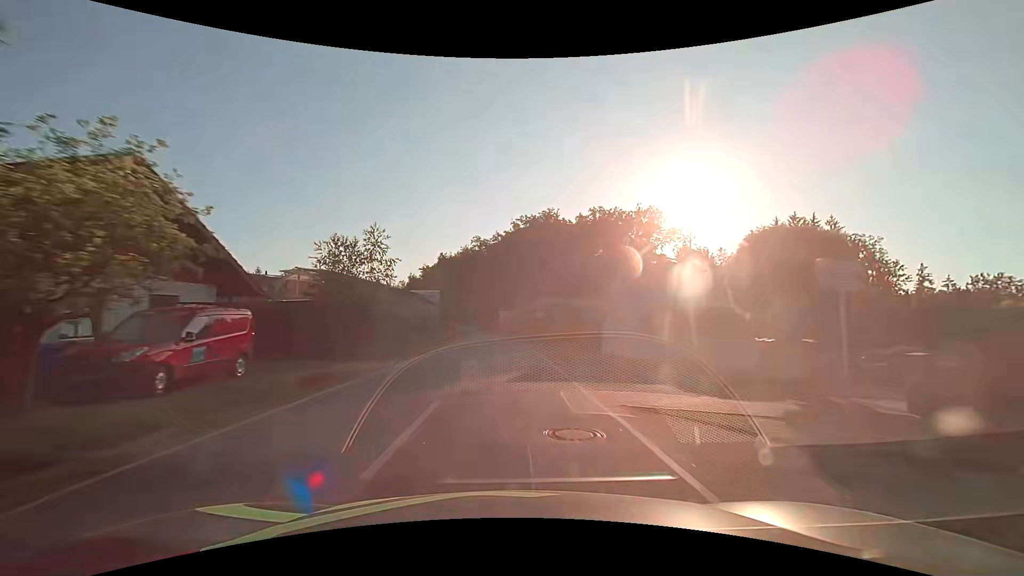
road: tertiary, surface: asphalt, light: Day
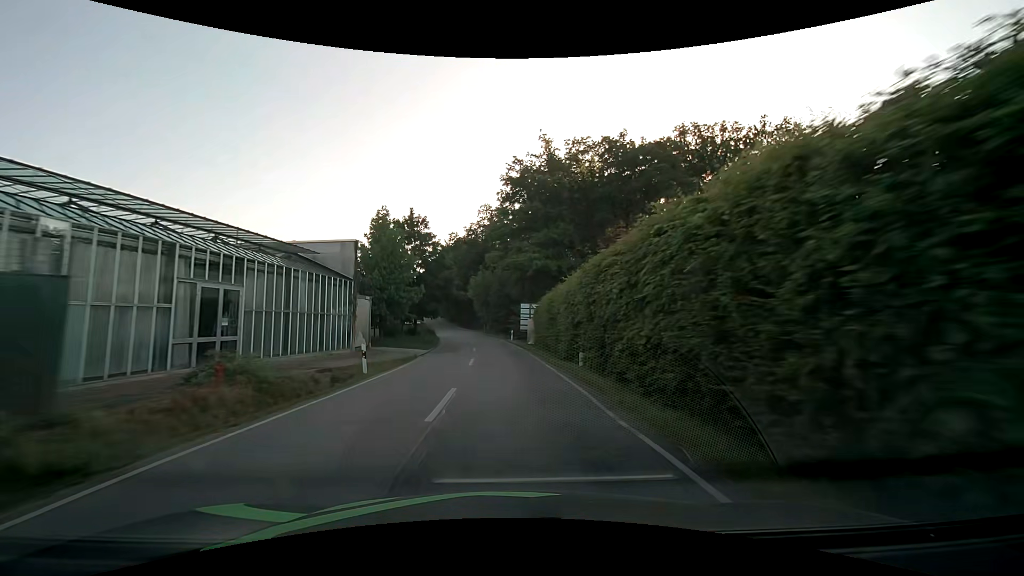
(-0.8, +45.5) m; -3°
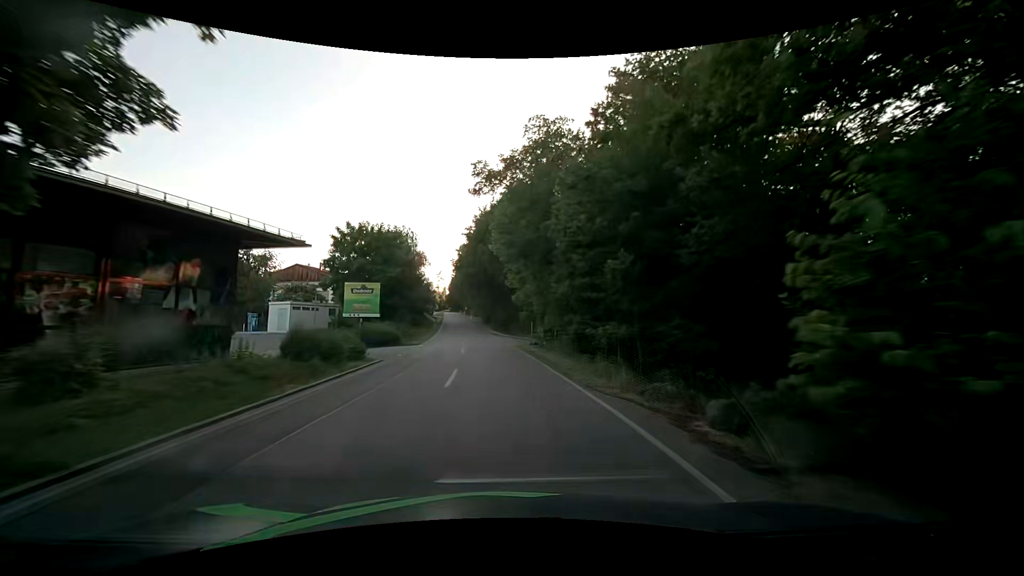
(-1.8, +45.4) m; -5°
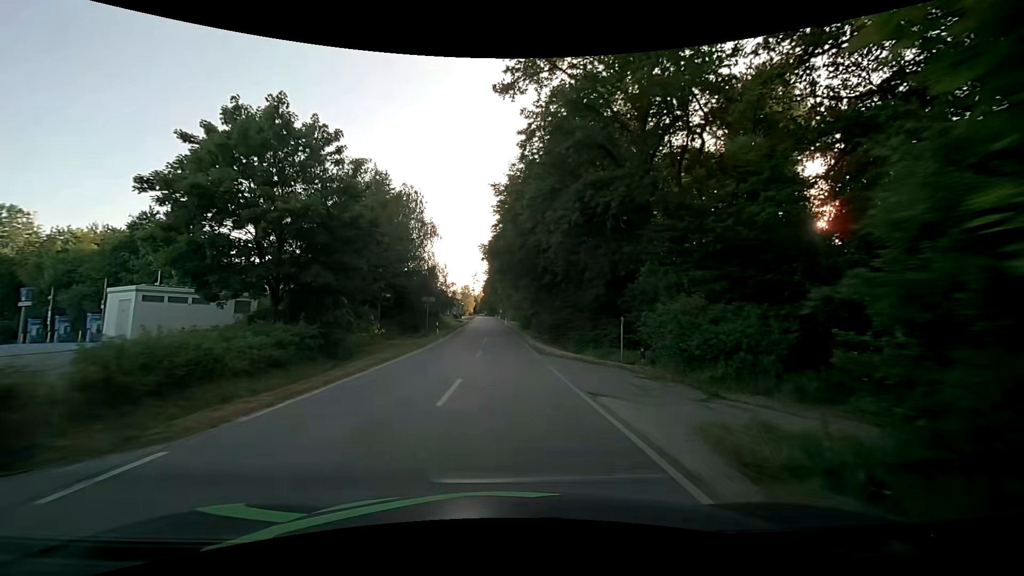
(-1.0, +27.1) m; -4°
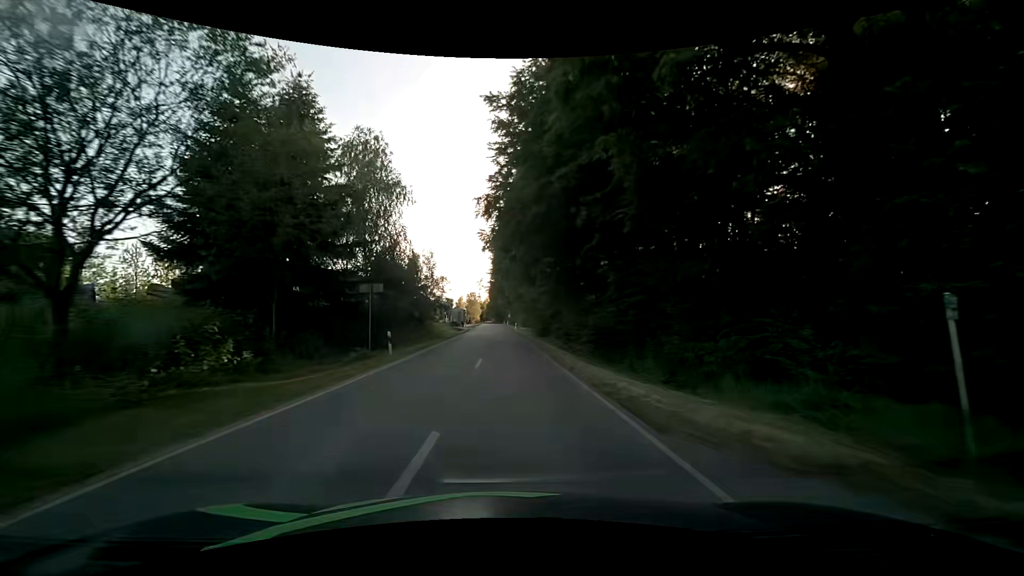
(-0.3, +18.1) m; -1°
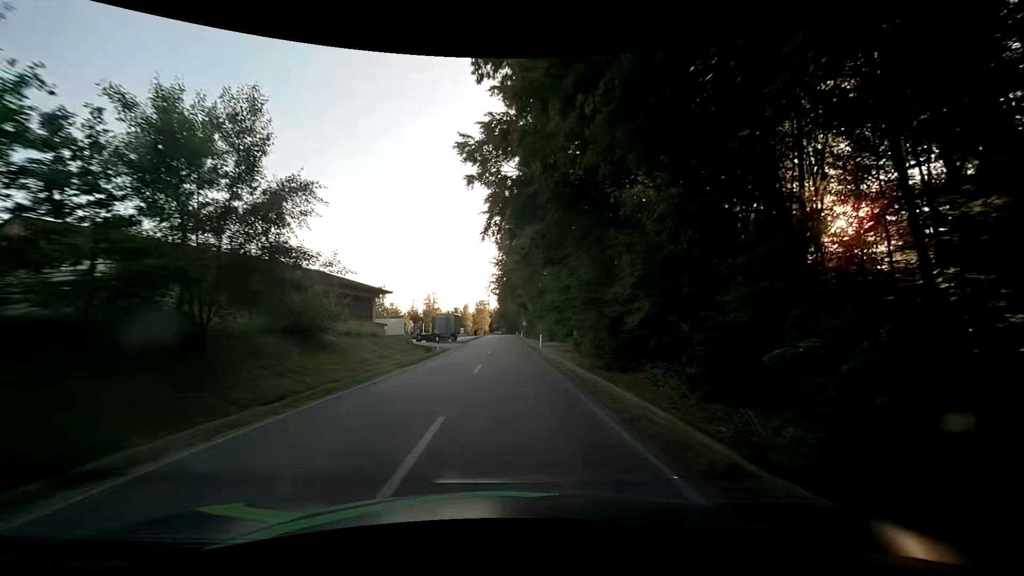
(-0.2, +35.7) m; -1°
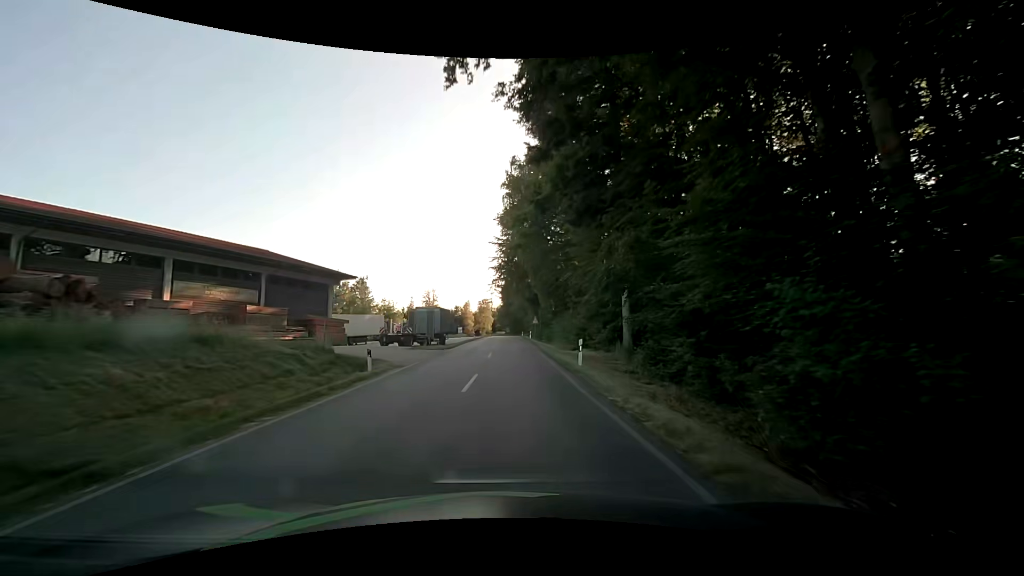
(-0.1, +17.9) m; 0°
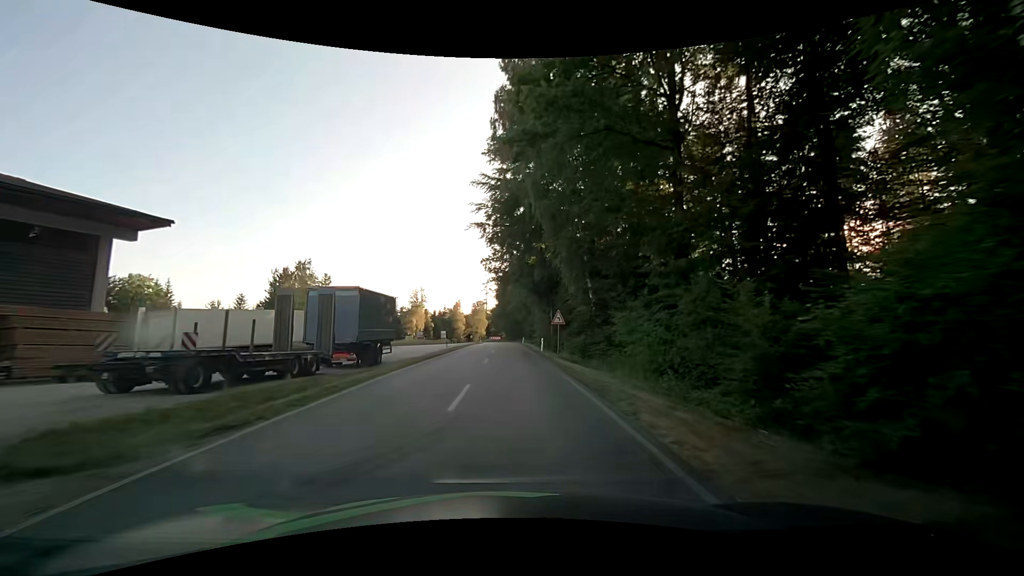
(0.0, +26.9) m; 0°
(0, +10) (0, +20) (0, +30) (0, +40) (0, +50) (+1, +60) (+1, +70) (+1, +80) (+1, +90) (0, +100) m
